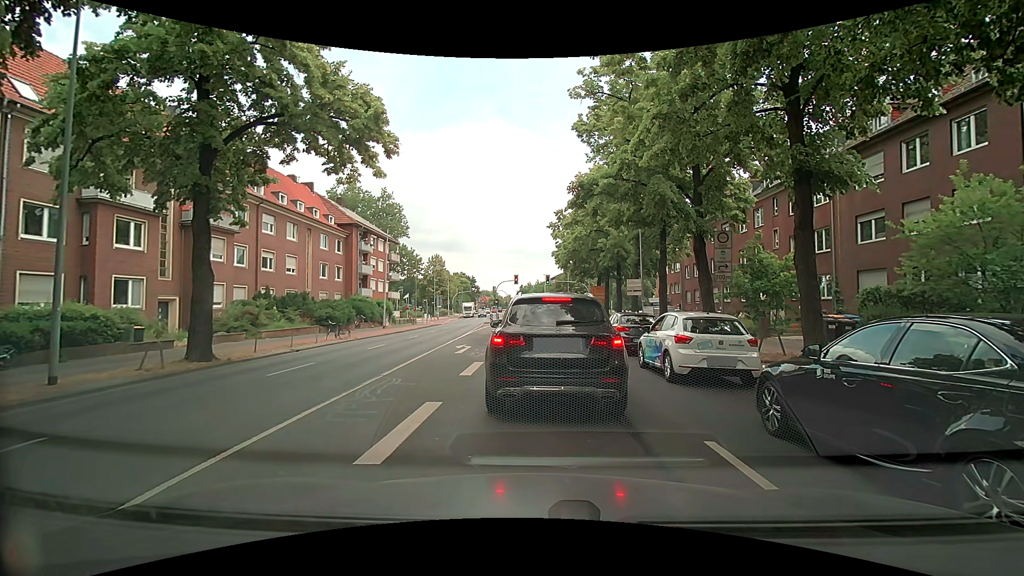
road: secondary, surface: asphalt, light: Day
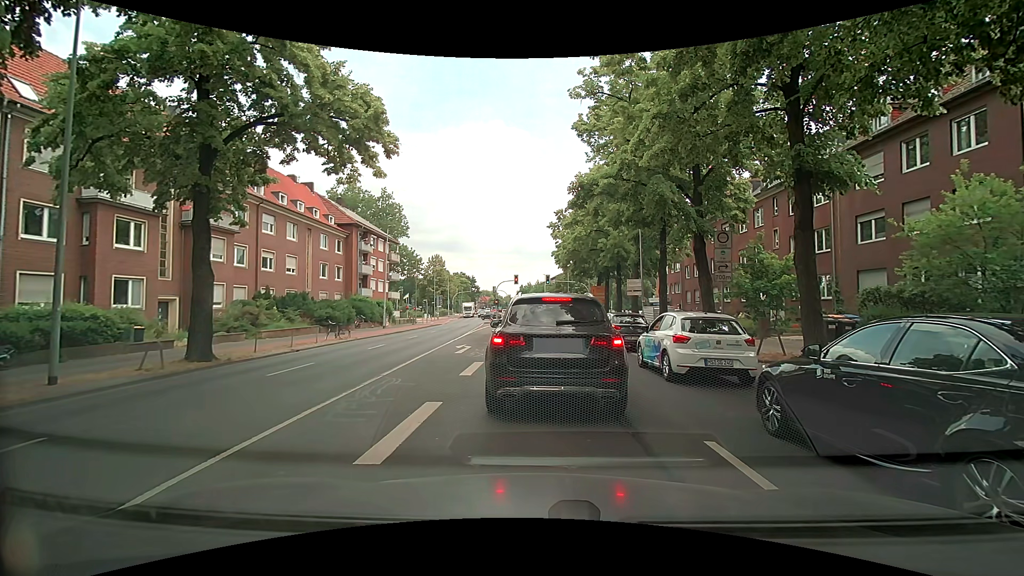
(0.0, 0.0) m; 0°
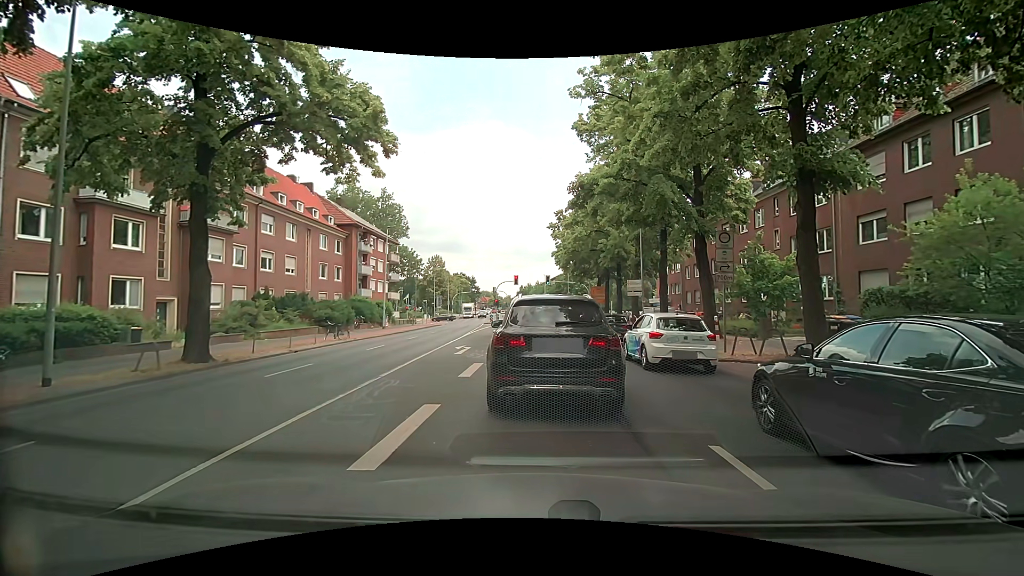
(0.0, +0.1) m; 0°
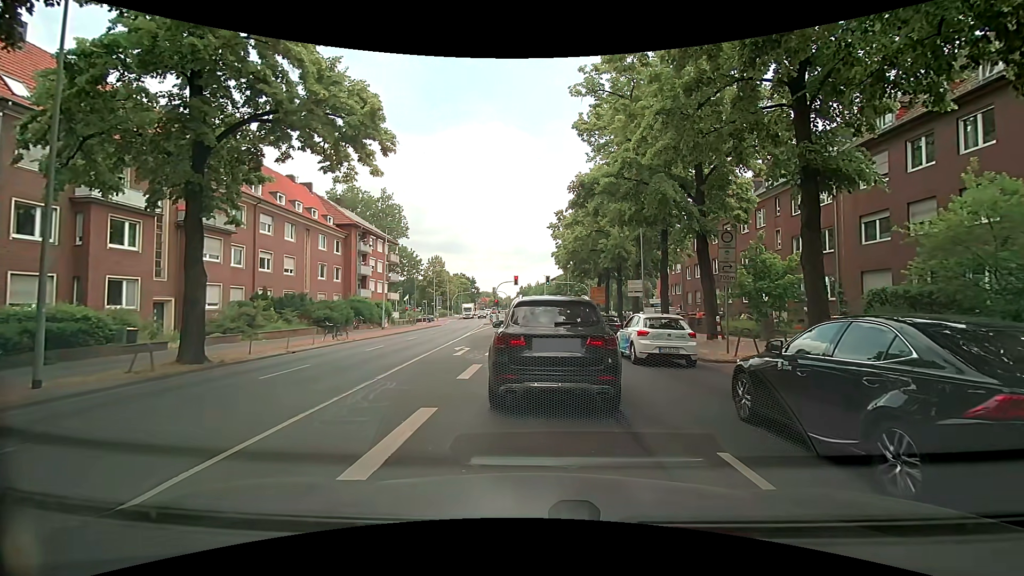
(0.0, +0.2) m; 0°
